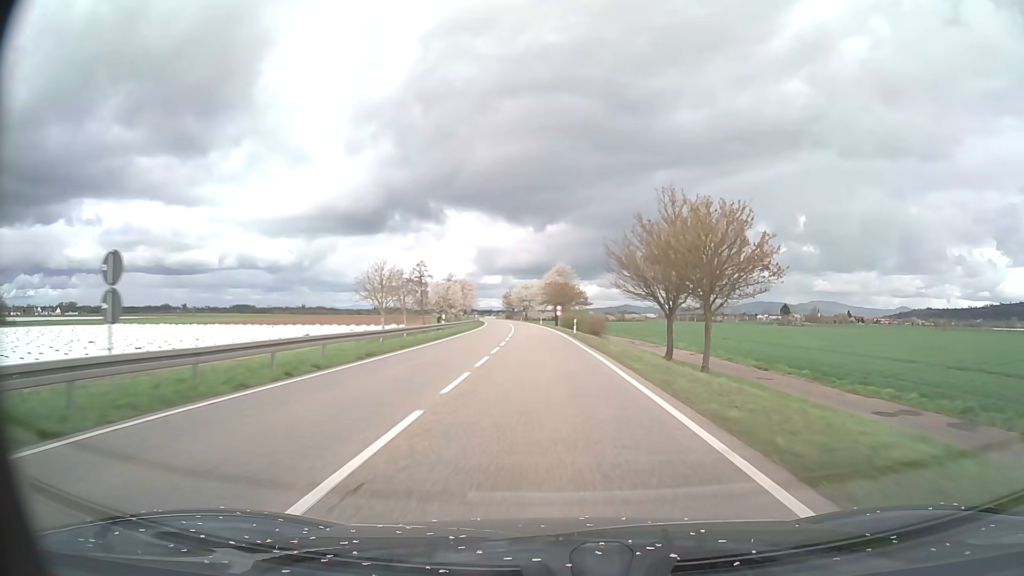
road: primary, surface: asphalt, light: Day
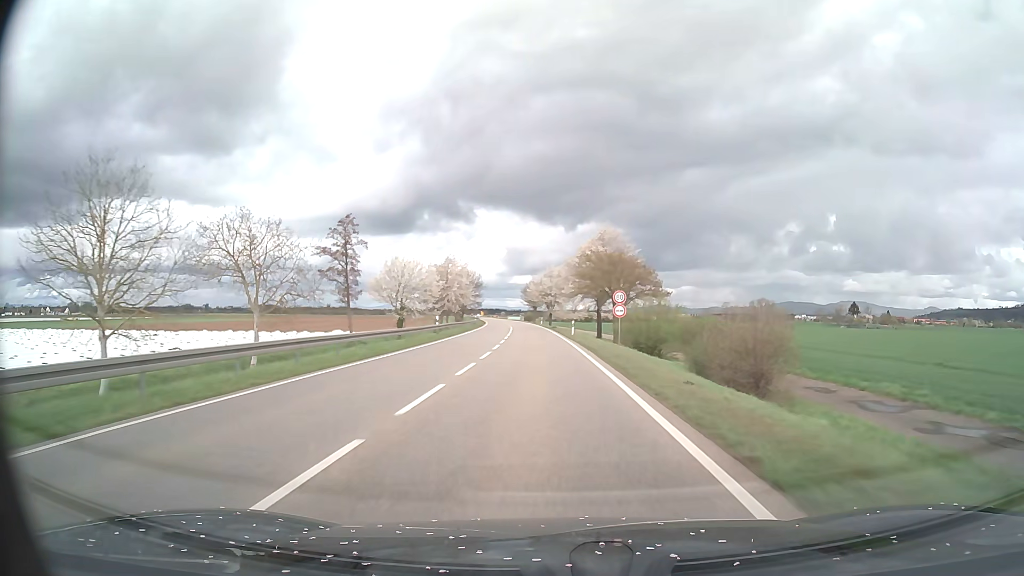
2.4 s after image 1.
(-1.0, +50.1) m; -3°
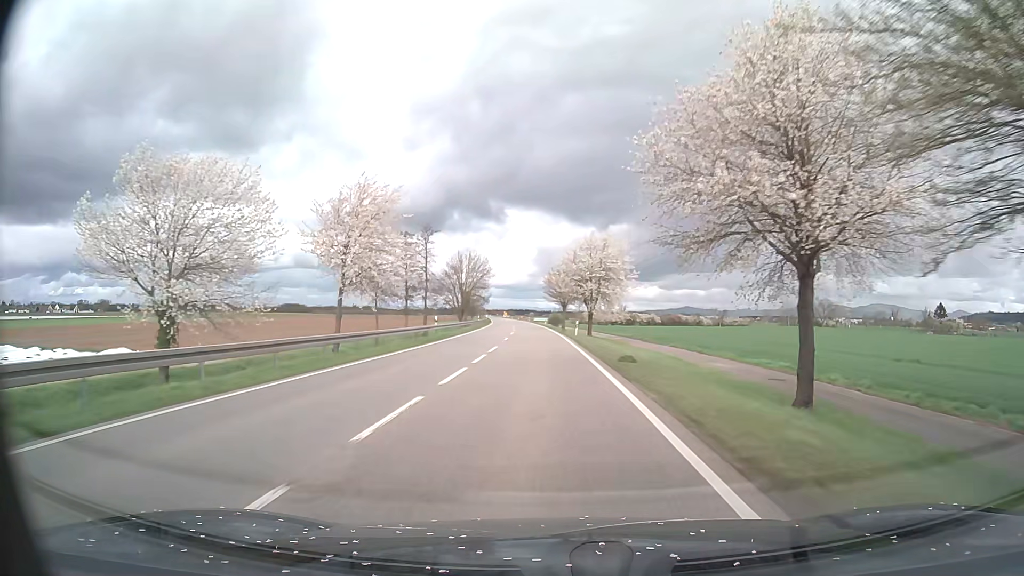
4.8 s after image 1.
(-1.2, +50.1) m; -3°
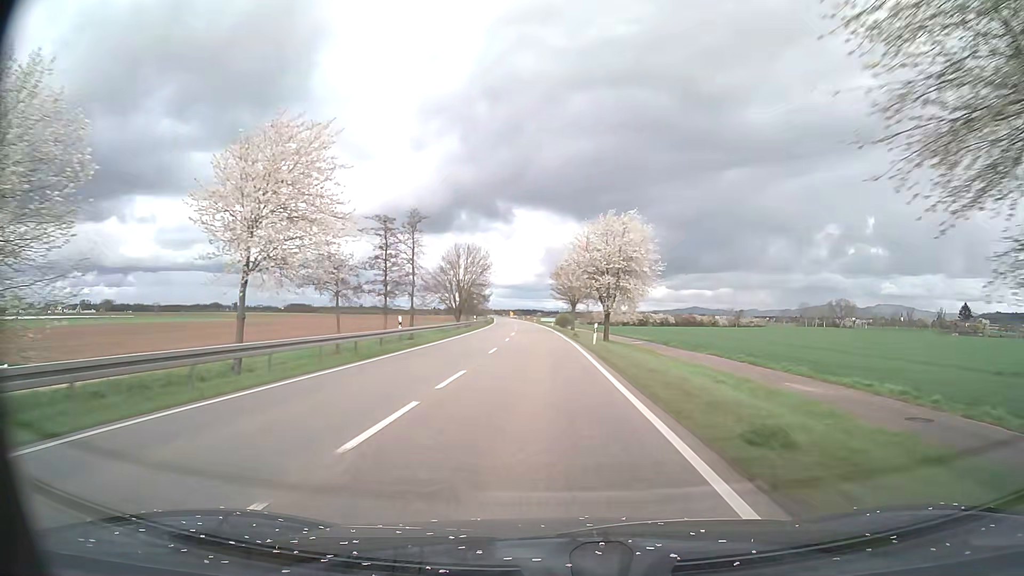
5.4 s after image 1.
(0.0, +12.5) m; -1°
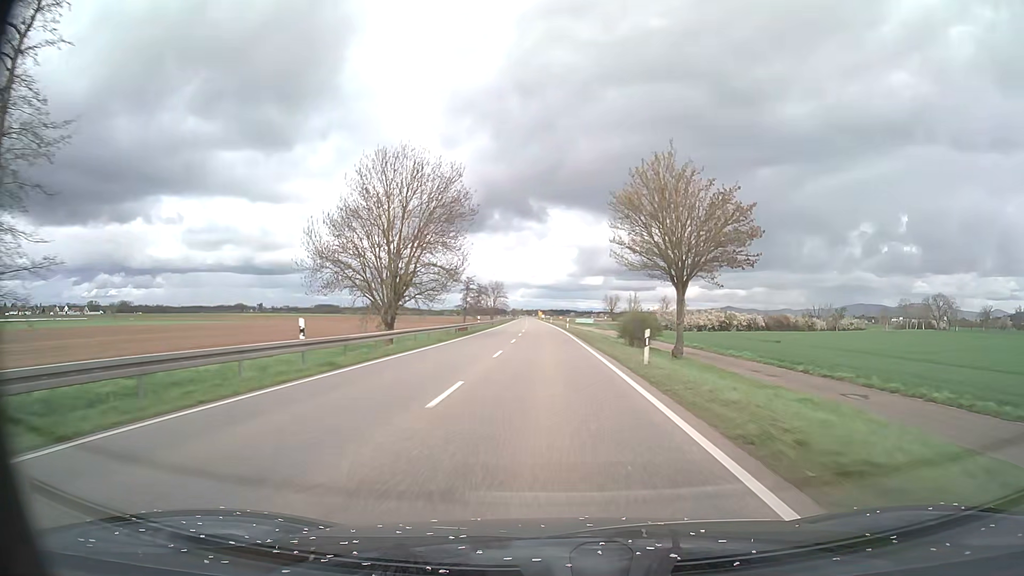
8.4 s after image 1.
(-1.4, +62.8) m; -3°
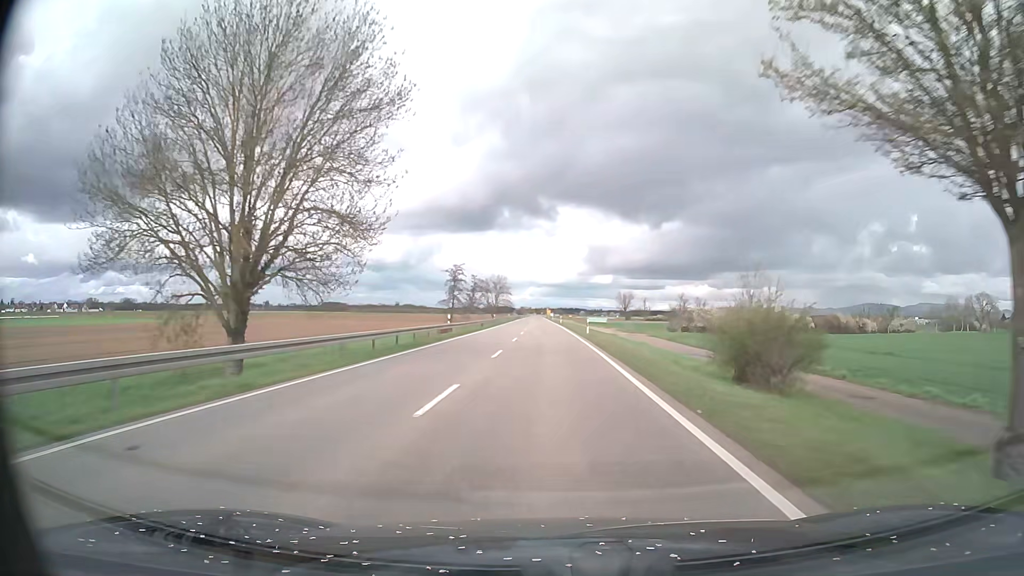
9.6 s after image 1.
(-0.2, +25.1) m; -1°
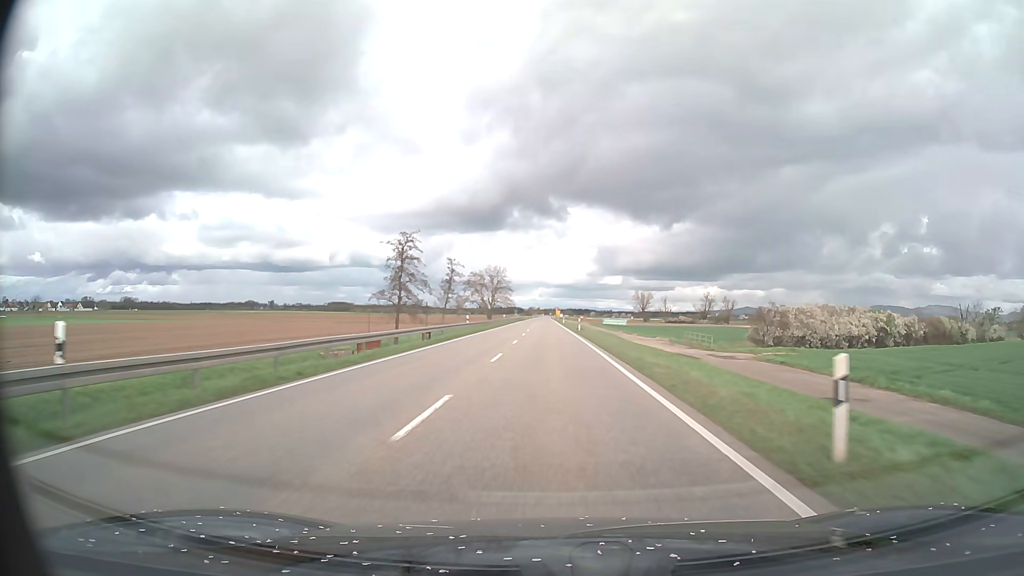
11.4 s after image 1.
(-0.3, +37.6) m; -1°
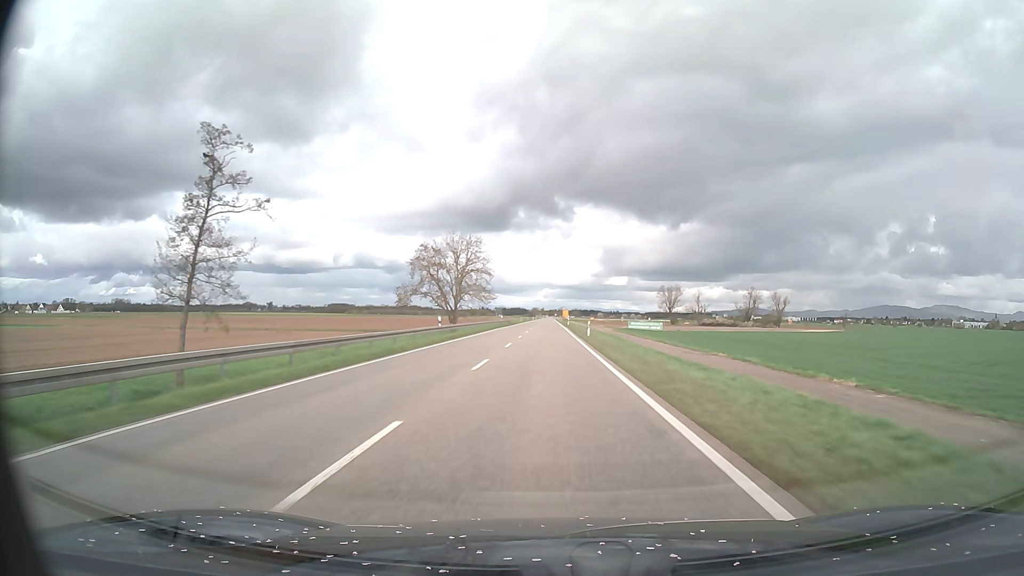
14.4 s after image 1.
(-0.3, +62.6) m; 0°
(0, +10) (0, +20) (0, +30) (0, +40) (0, +50) (0, +60) (0, +70) (0, +80) (0, +90) (0, +100) m
